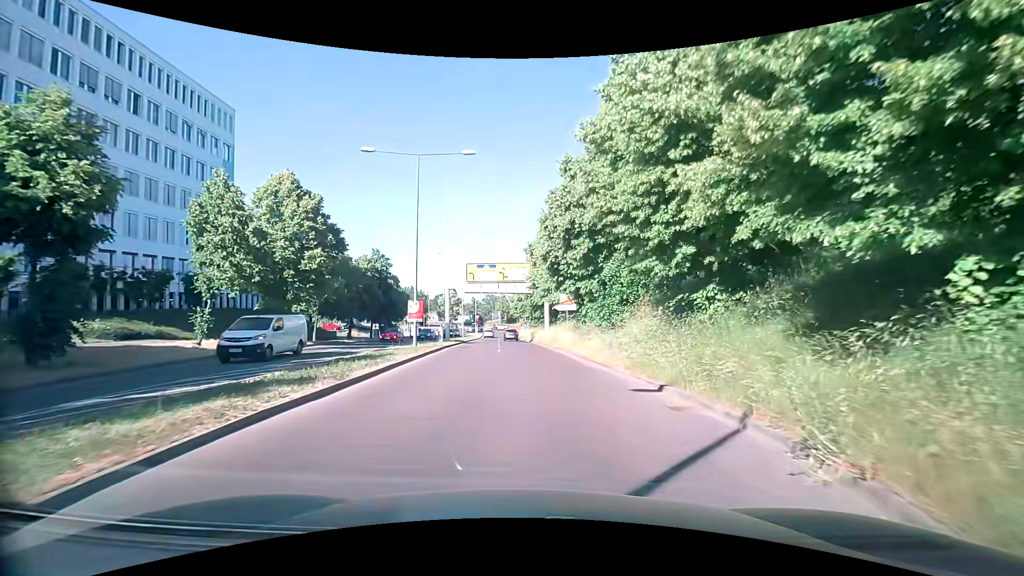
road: tertiary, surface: asphalt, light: Day
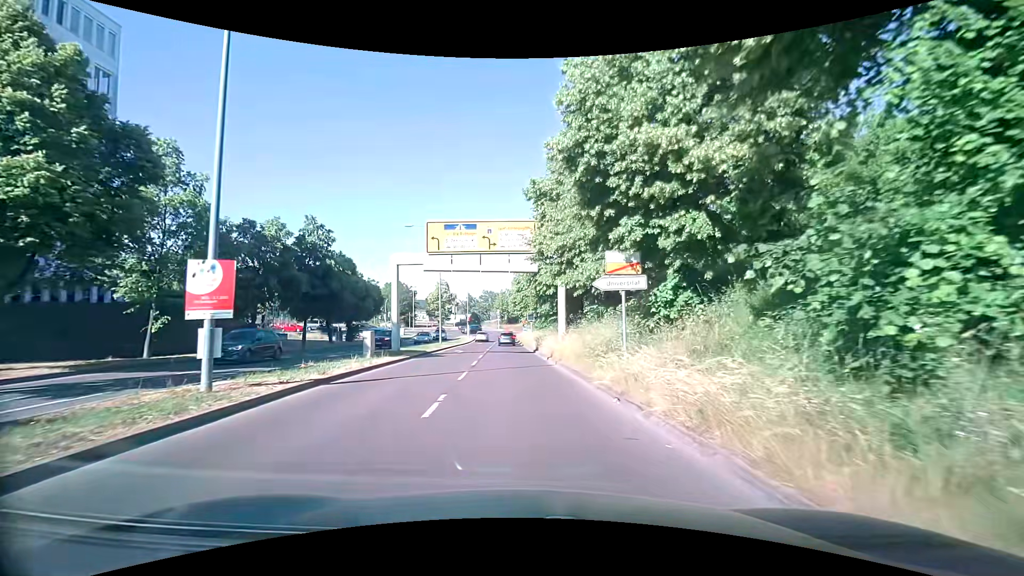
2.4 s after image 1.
(+0.3, +18.8) m; +1°
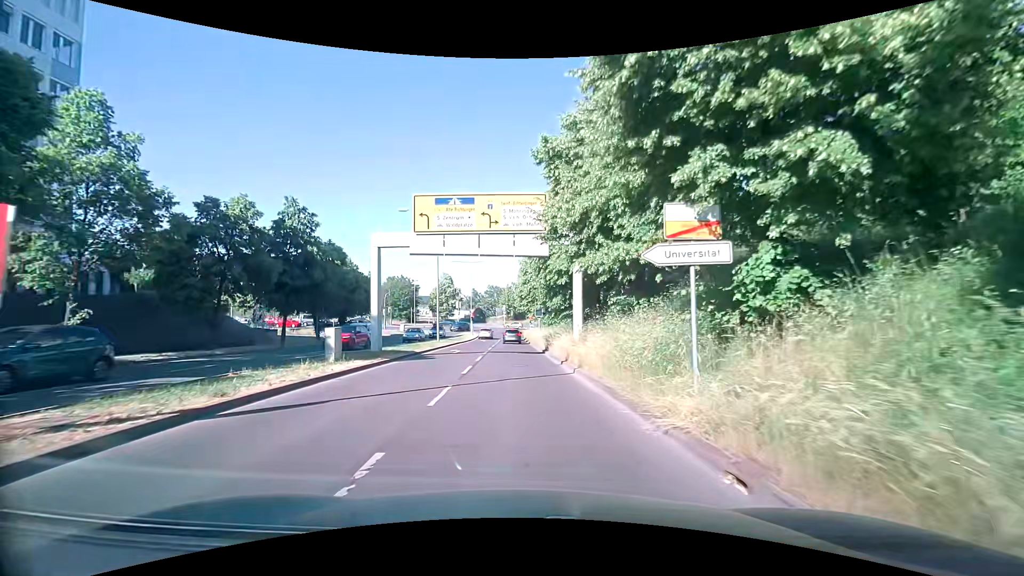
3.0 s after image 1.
(-0.1, +4.9) m; -2°
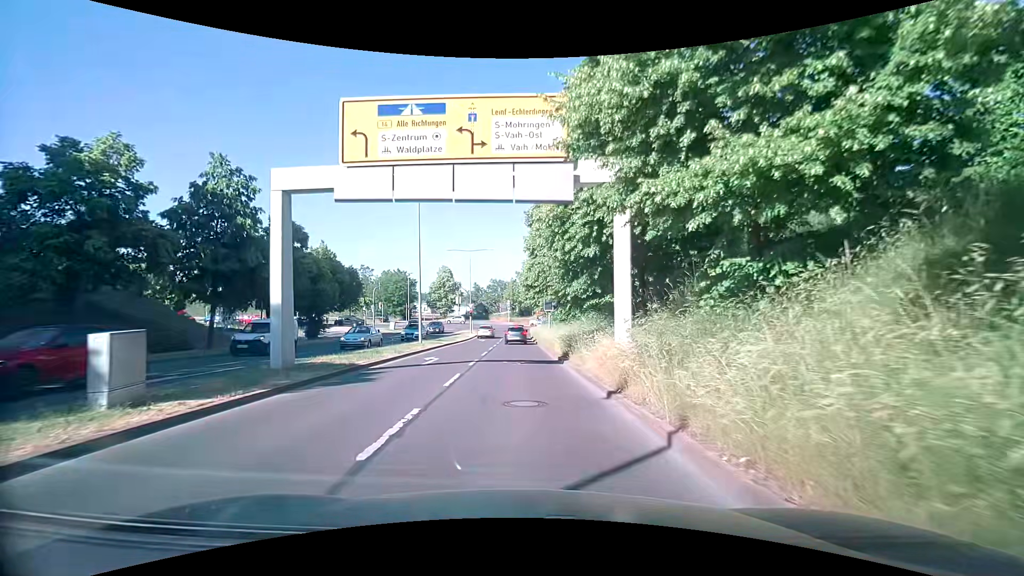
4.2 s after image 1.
(0.0, +9.3) m; -1°
